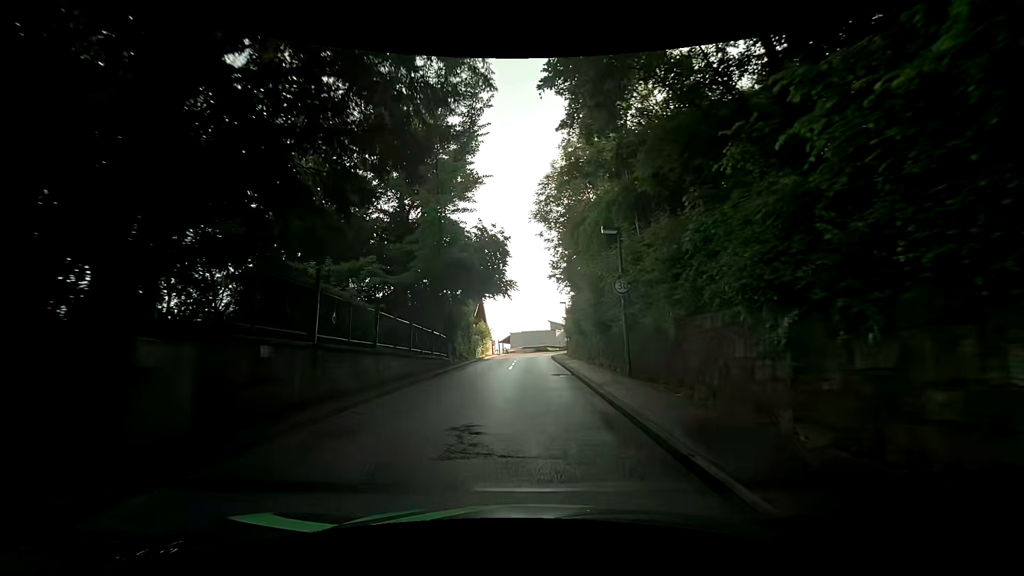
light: Day
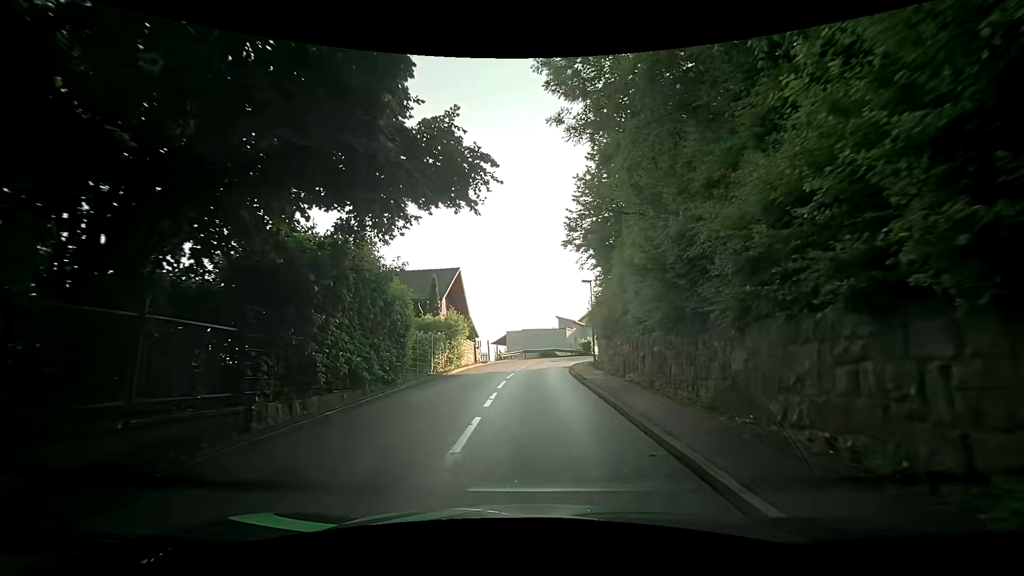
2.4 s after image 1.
(-0.2, +17.9) m; 0°
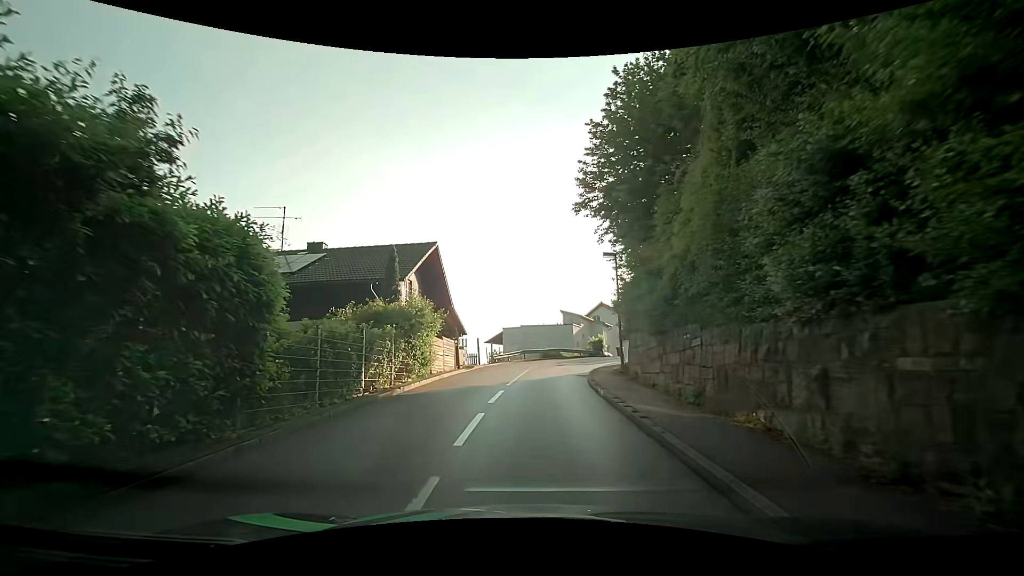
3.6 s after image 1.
(0.0, +8.5) m; -1°
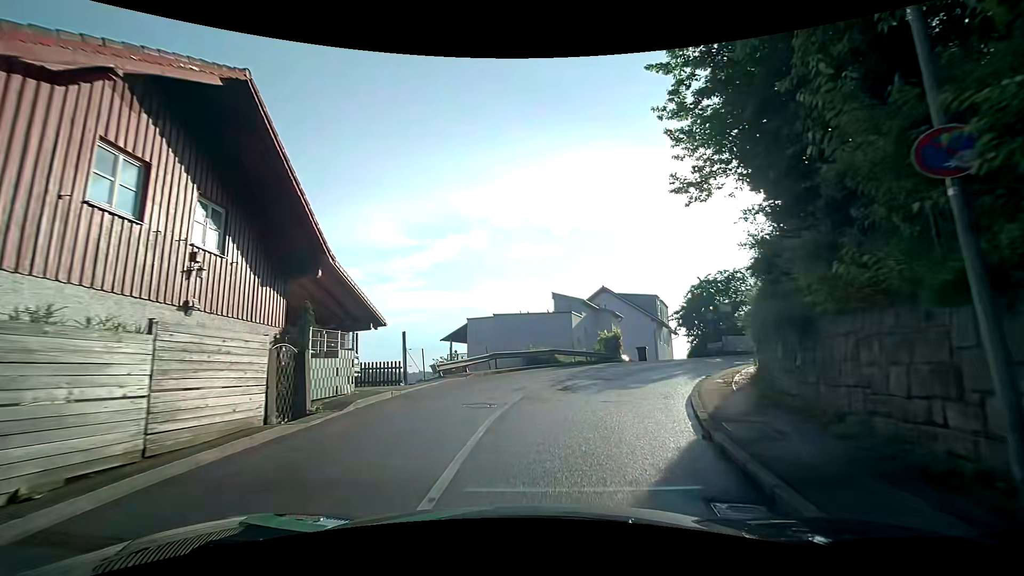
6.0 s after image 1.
(+0.4, +16.5) m; +3°
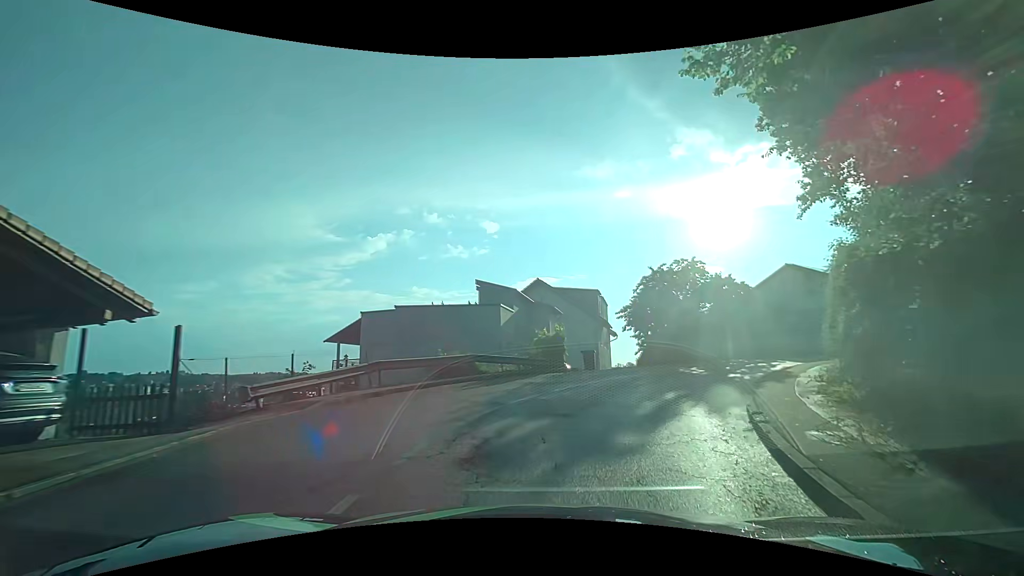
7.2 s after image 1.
(+0.3, +8.0) m; +5°
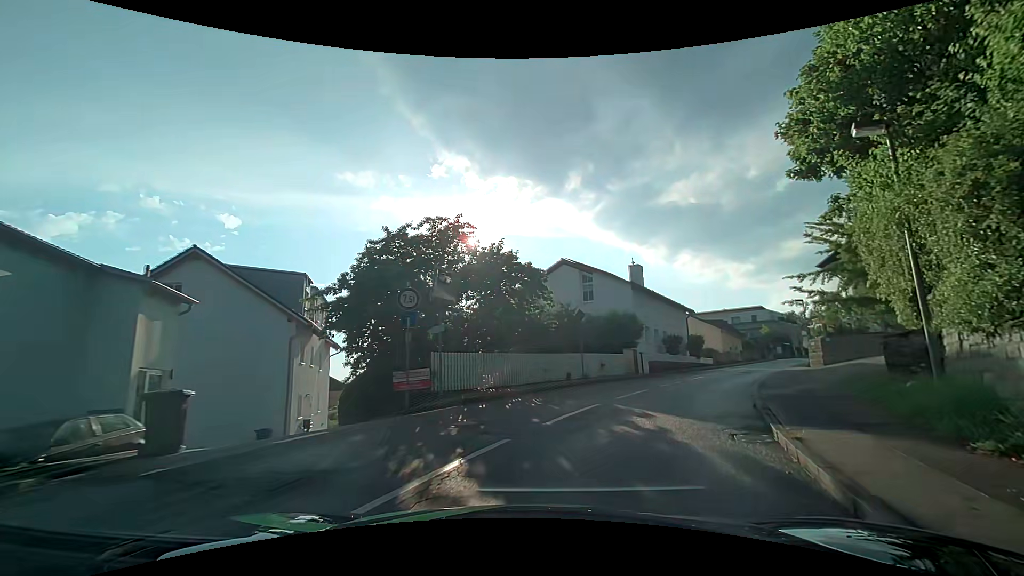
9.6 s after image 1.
(+4.1, +14.7) m; +30°
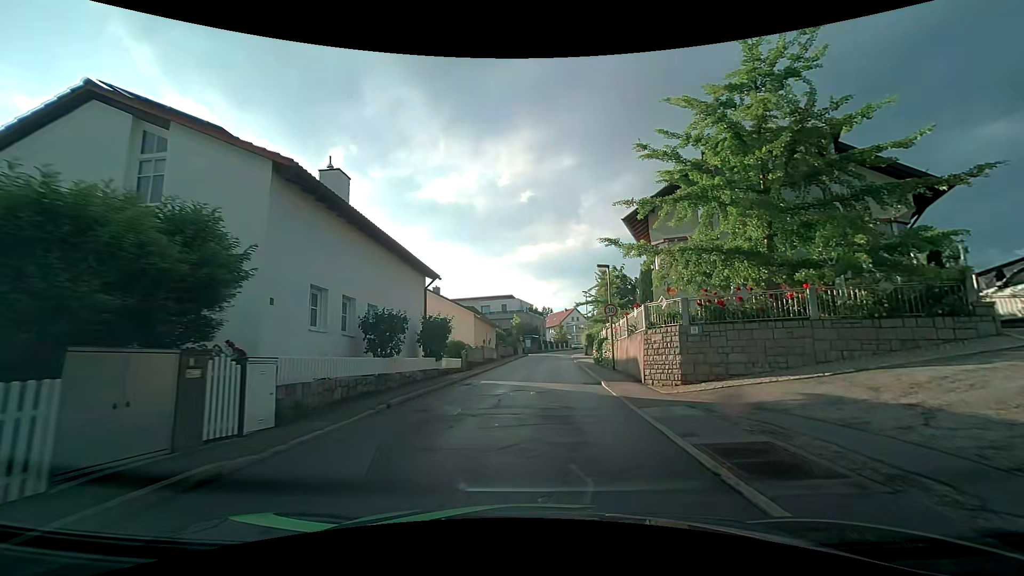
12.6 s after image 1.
(+5.8, +19.4) m; +29°
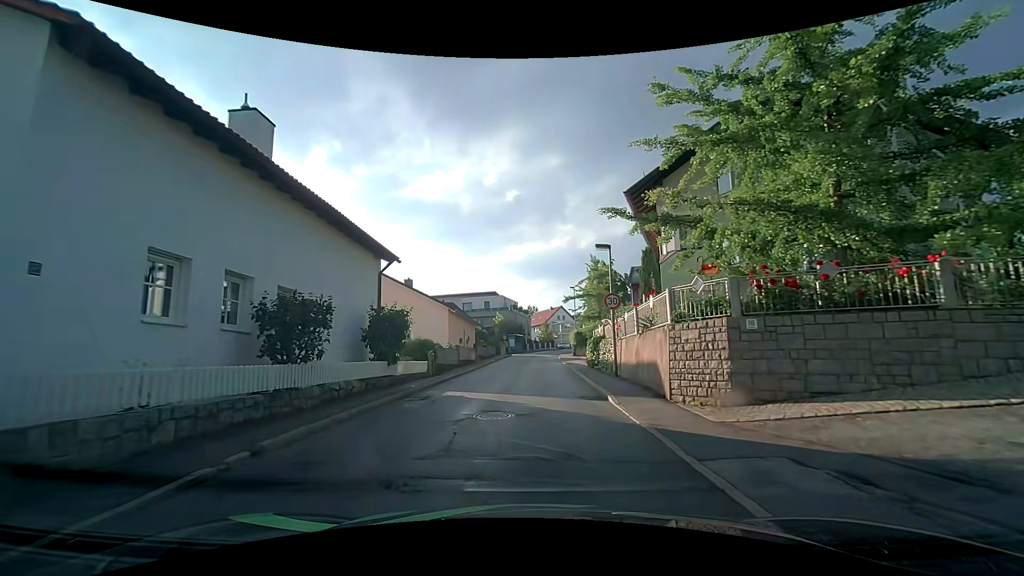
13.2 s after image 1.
(+0.1, +4.7) m; +2°
(0, +10) (0, +20) (0, +30) (+1, +40) (+1, +50) (+2, +60) (+3, +70) (+5, +80) (+8, +89) (+11, +99) m
